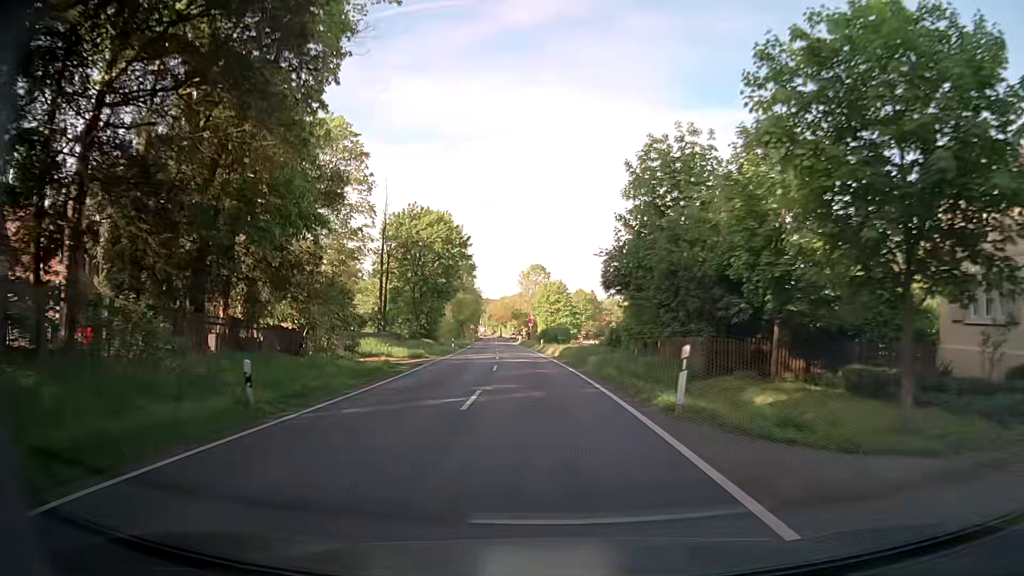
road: secondary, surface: asphalt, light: Day
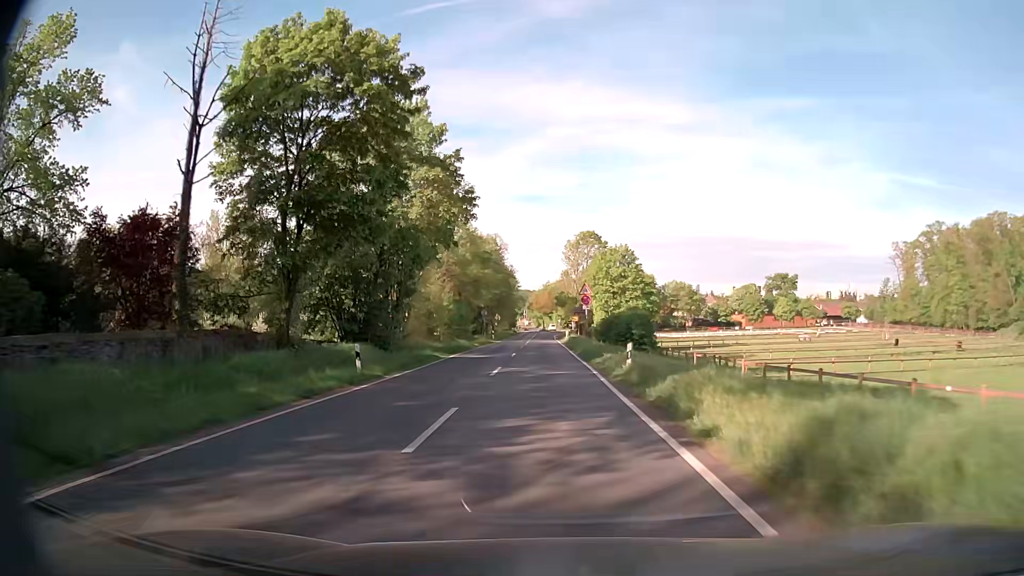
(-1.9, +40.1) m; -5°
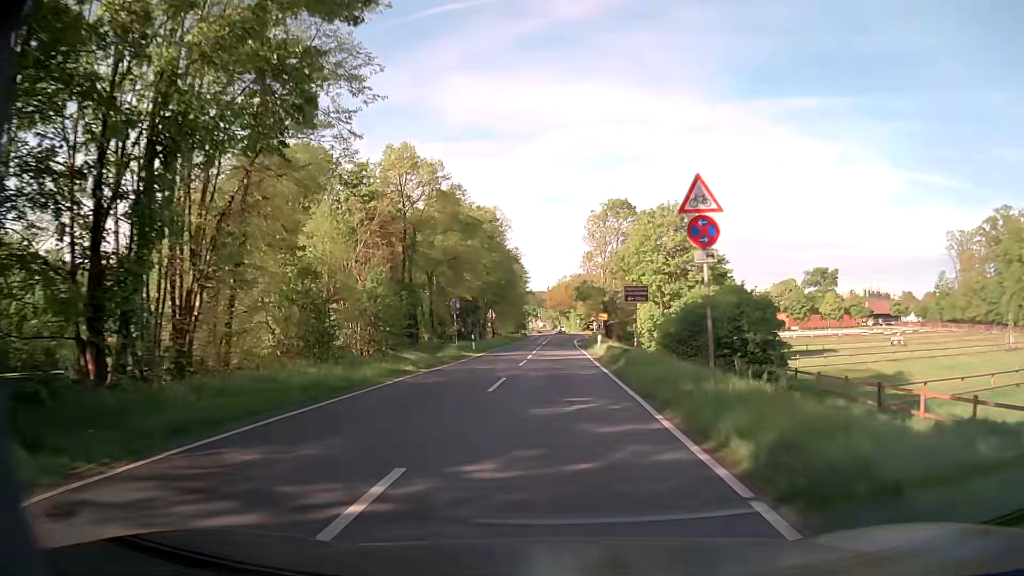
(-0.3, +28.9) m; -1°
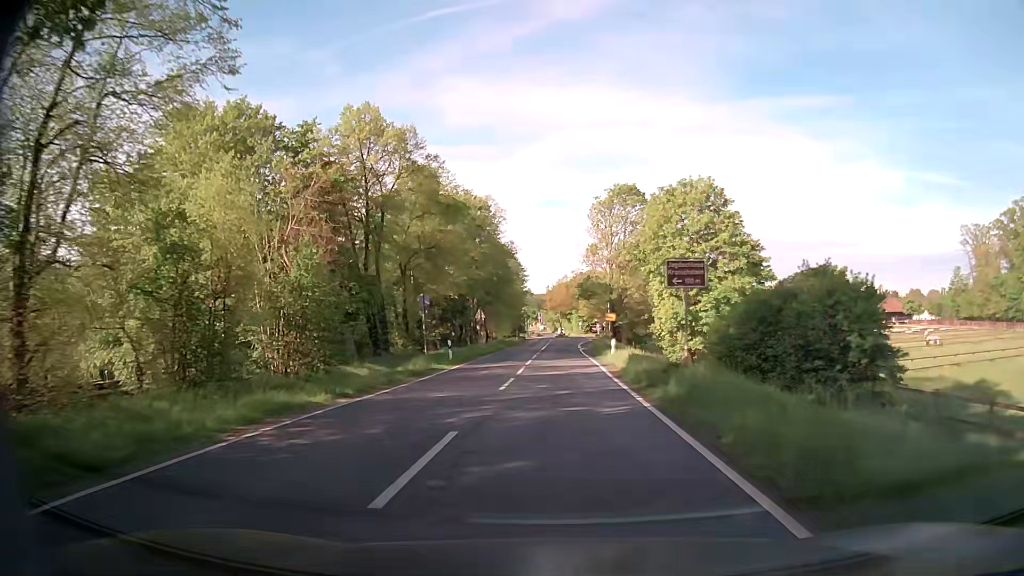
(0.0, +9.4) m; 0°
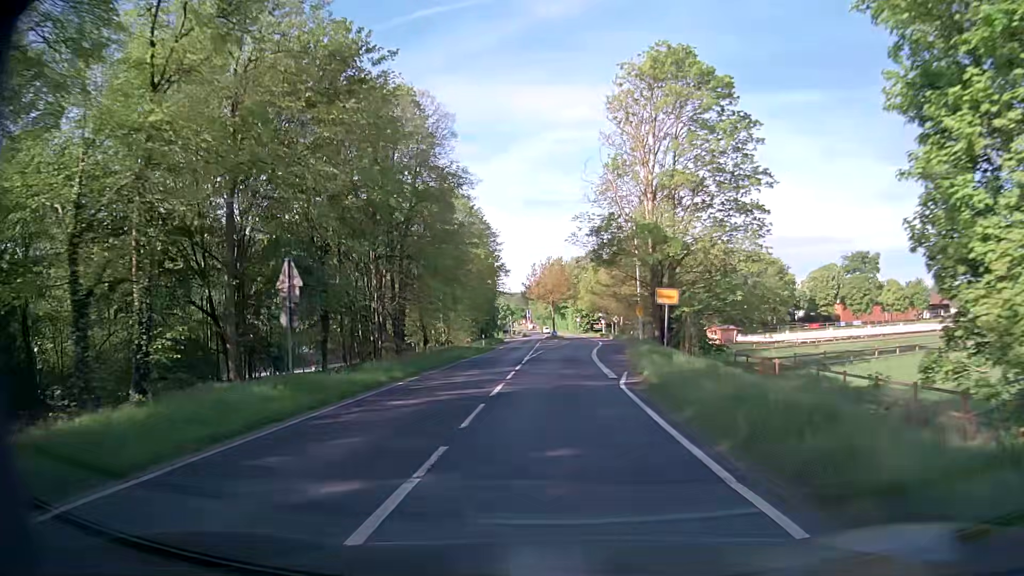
(+0.1, +36.1) m; +1°
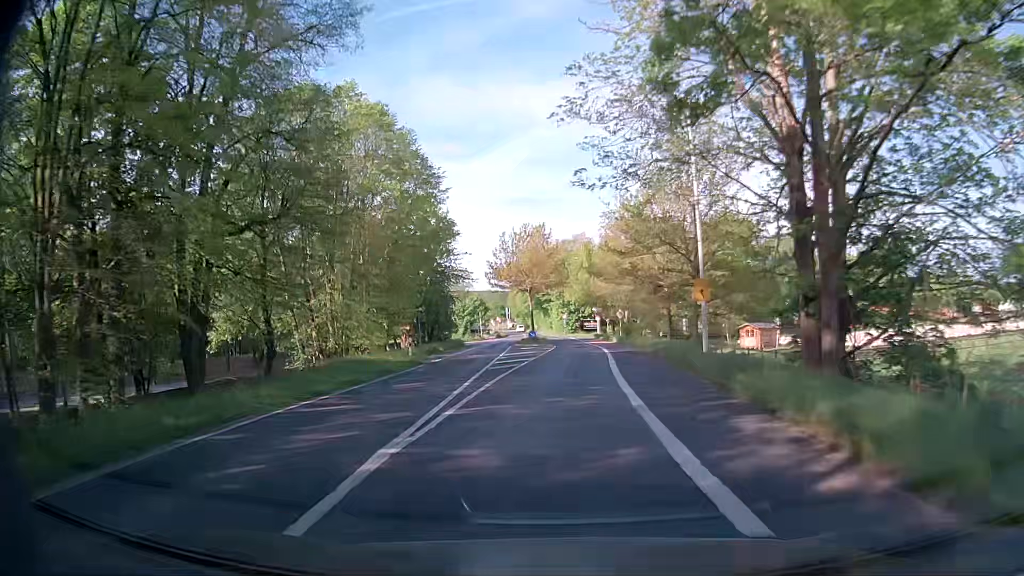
(+0.3, +24.3) m; +2°
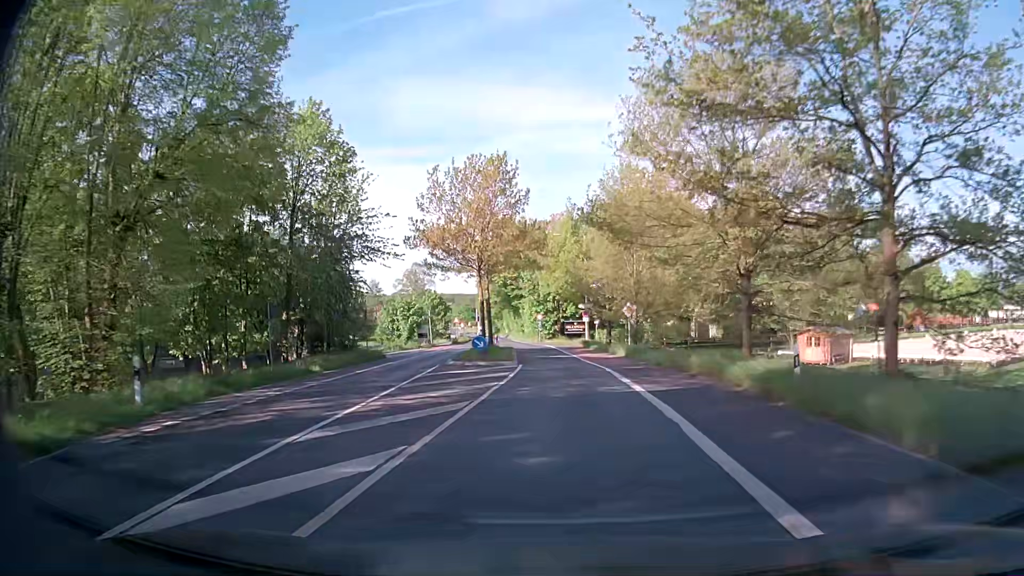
(+0.2, +22.9) m; +2°
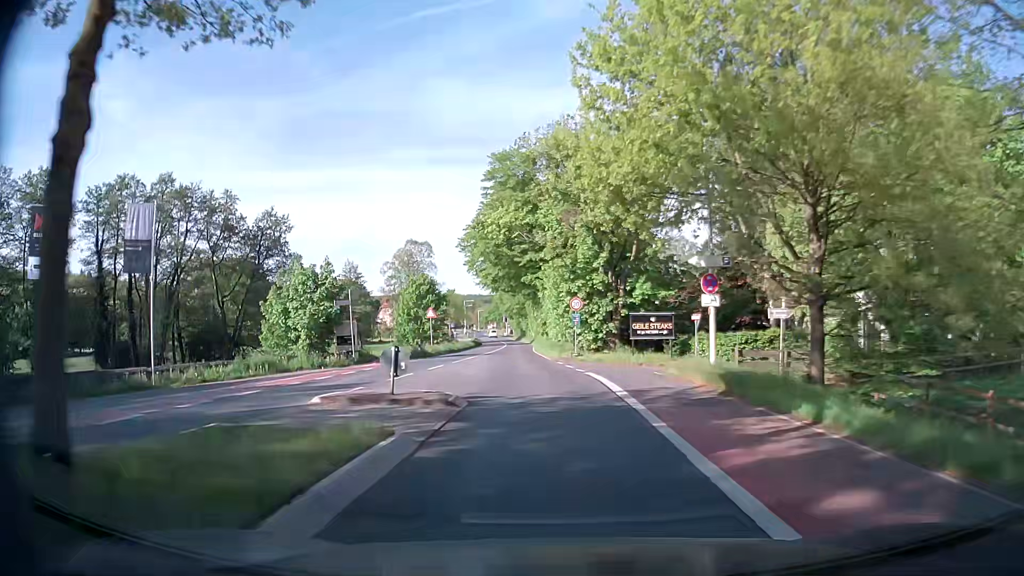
(-0.4, +38.6) m; -4°
(0, +10) (-1, +20) (-1, +30) (-2, +40) (-3, +50) (-3, +60) (-3, +70) (-4, +80) (-4, +90) (-5, +100) m
